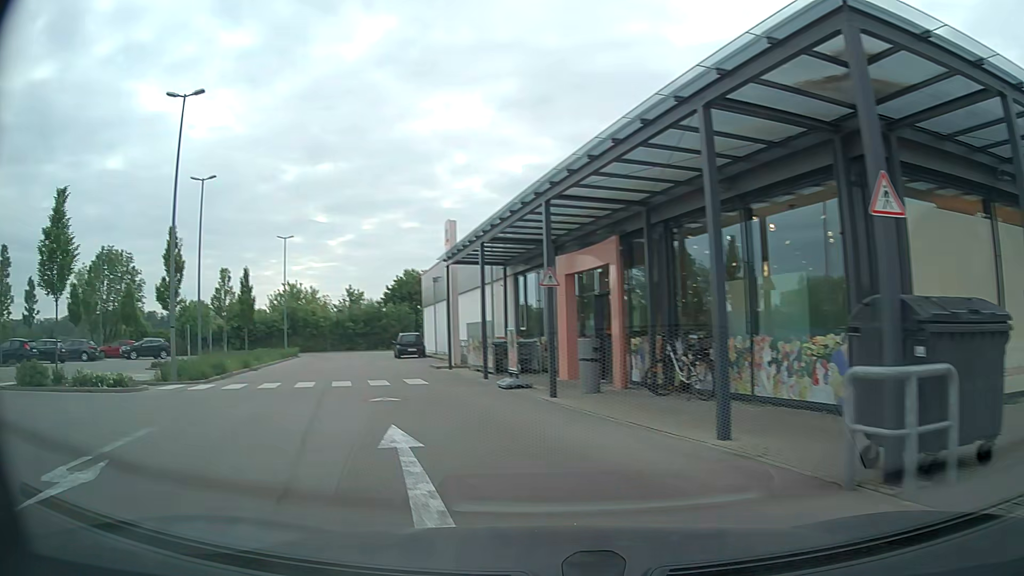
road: service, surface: asphalt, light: Day
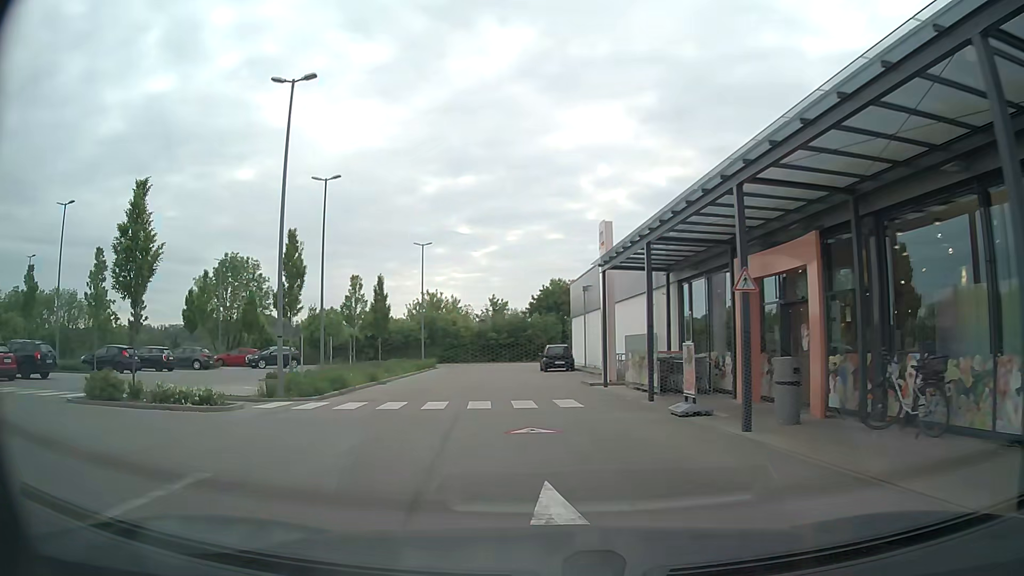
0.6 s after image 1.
(-0.2, +2.8) m; -12°
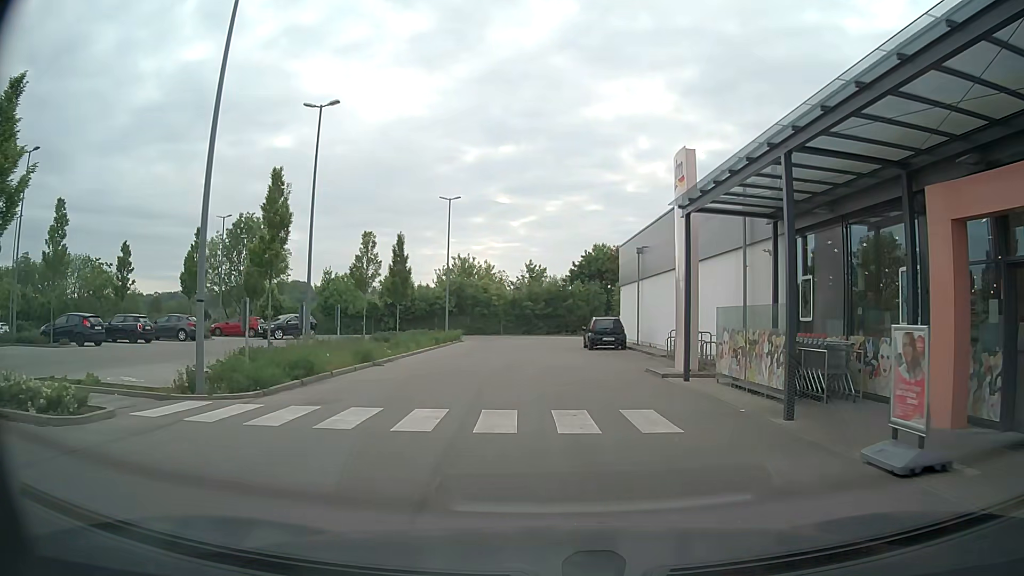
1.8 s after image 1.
(-0.2, +6.7) m; -2°
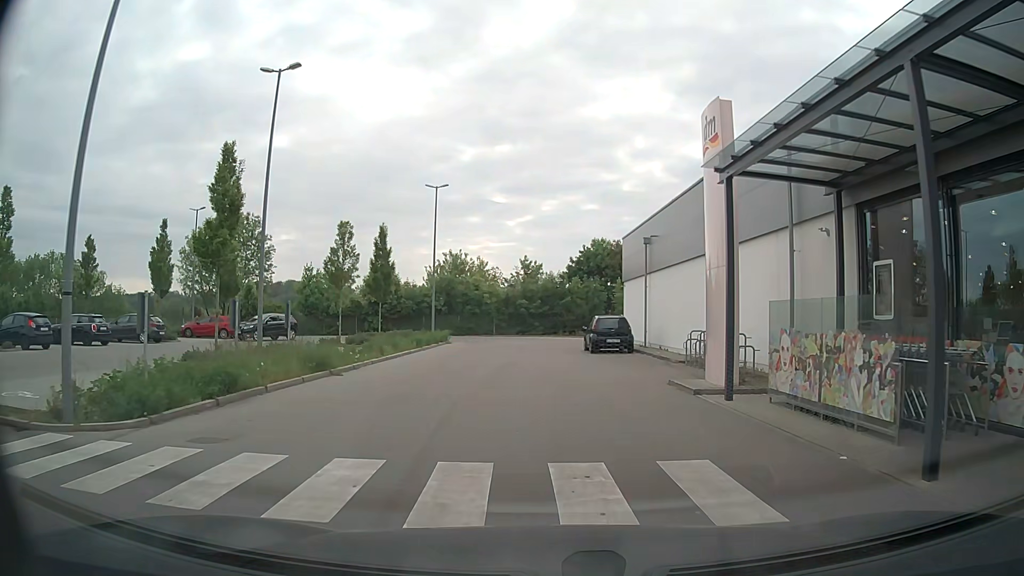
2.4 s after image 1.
(0.0, +3.8) m; +1°
